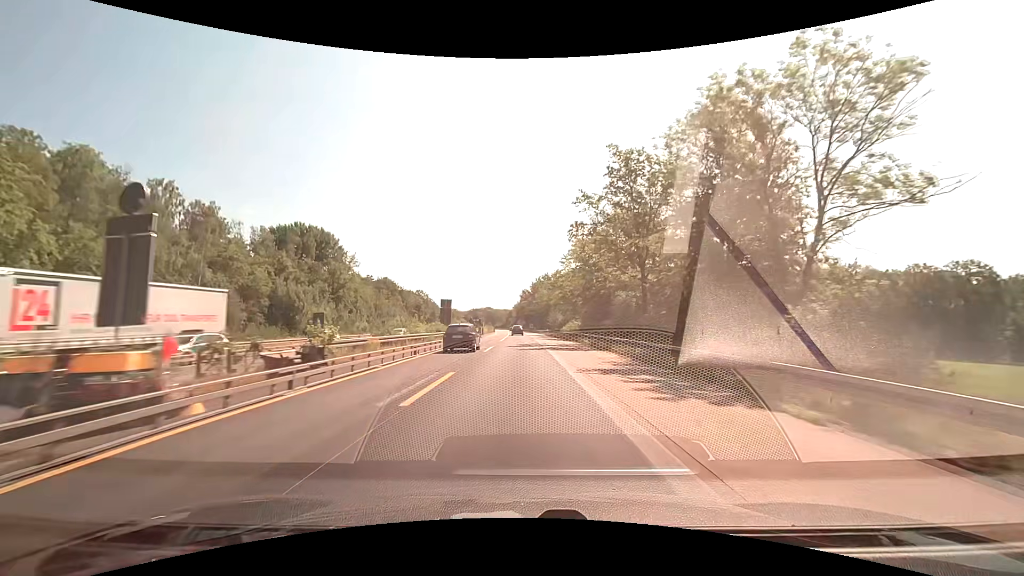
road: trunk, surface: asphalt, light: Day
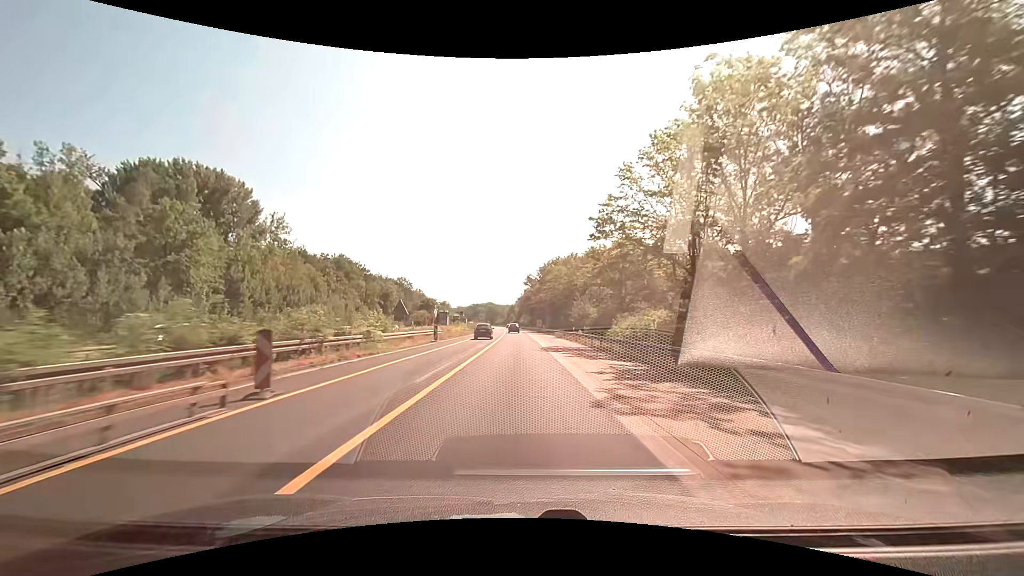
(-0.1, +50.6) m; -1°
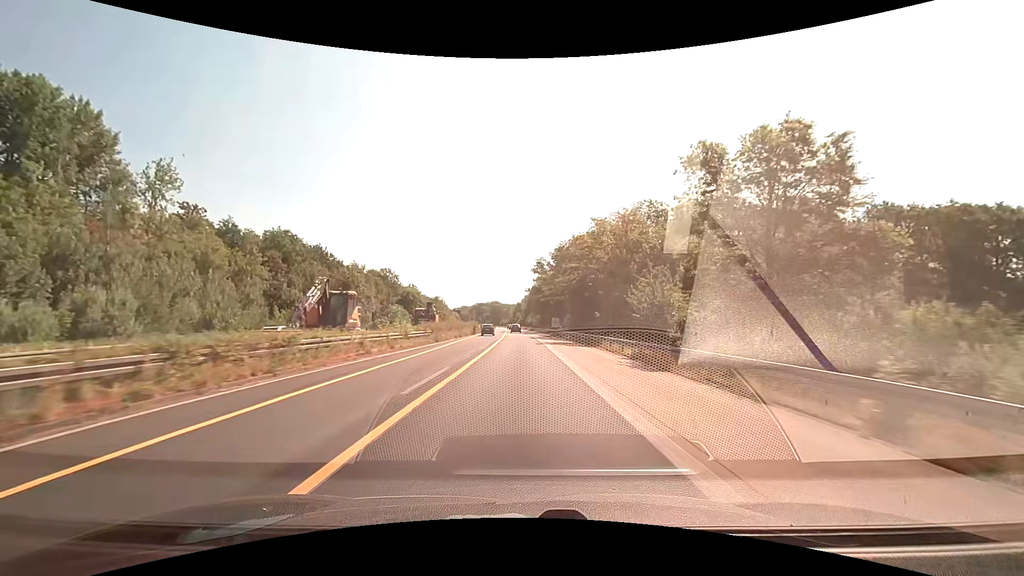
(-0.2, +38.0) m; -1°
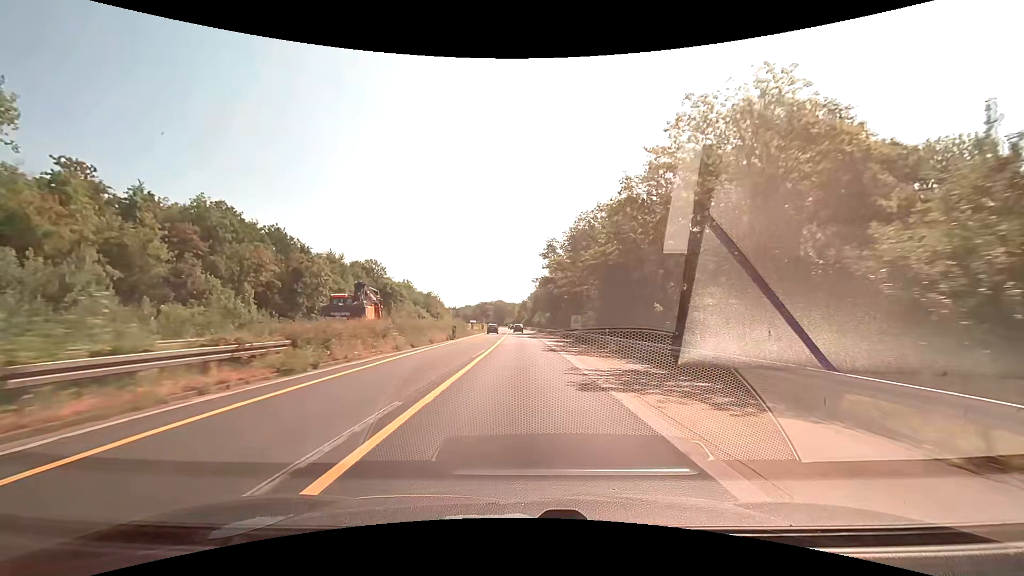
(-0.2, +25.4) m; -1°
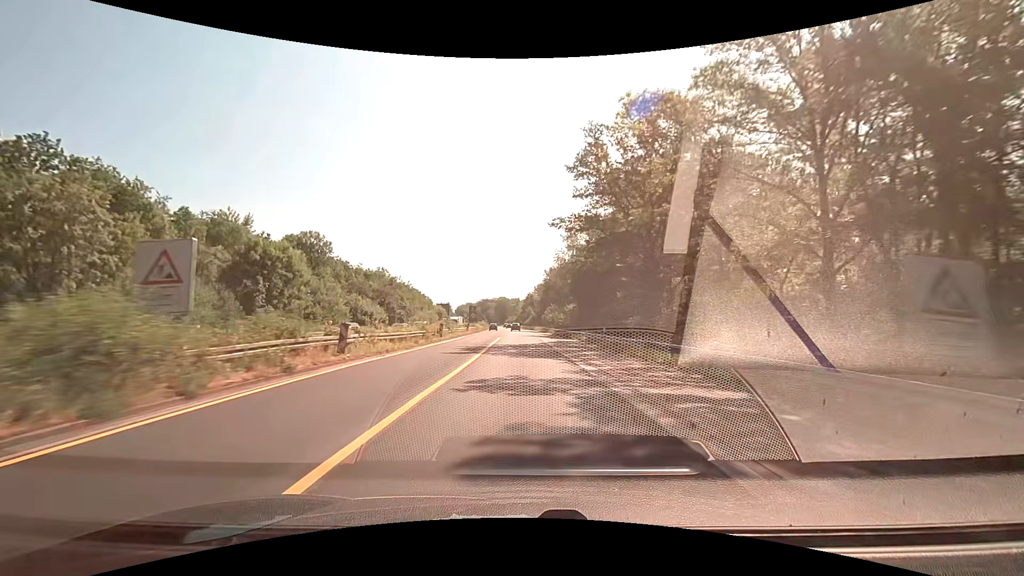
(-0.3, +50.8) m; -1°
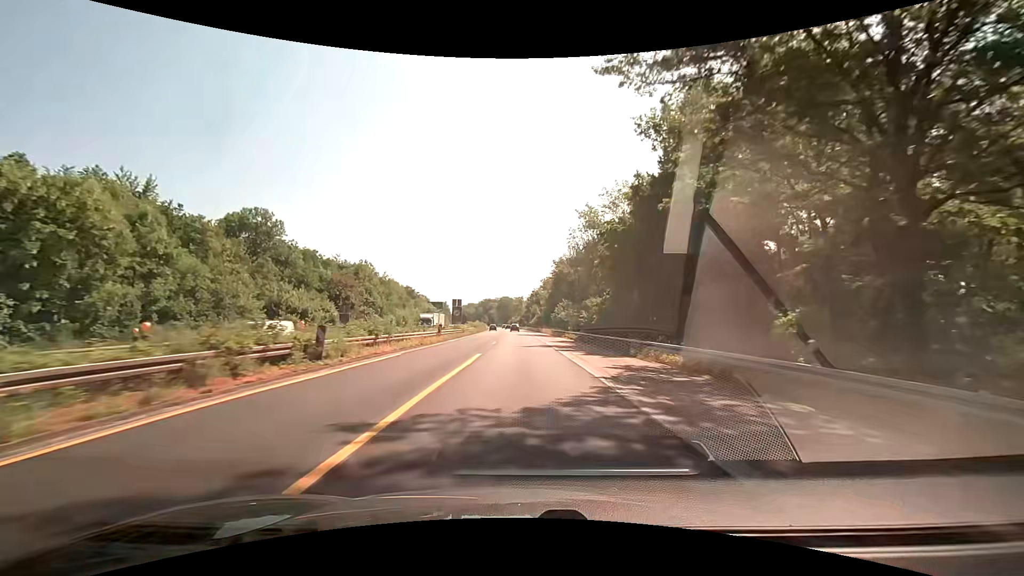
(-0.1, +25.4) m; 0°
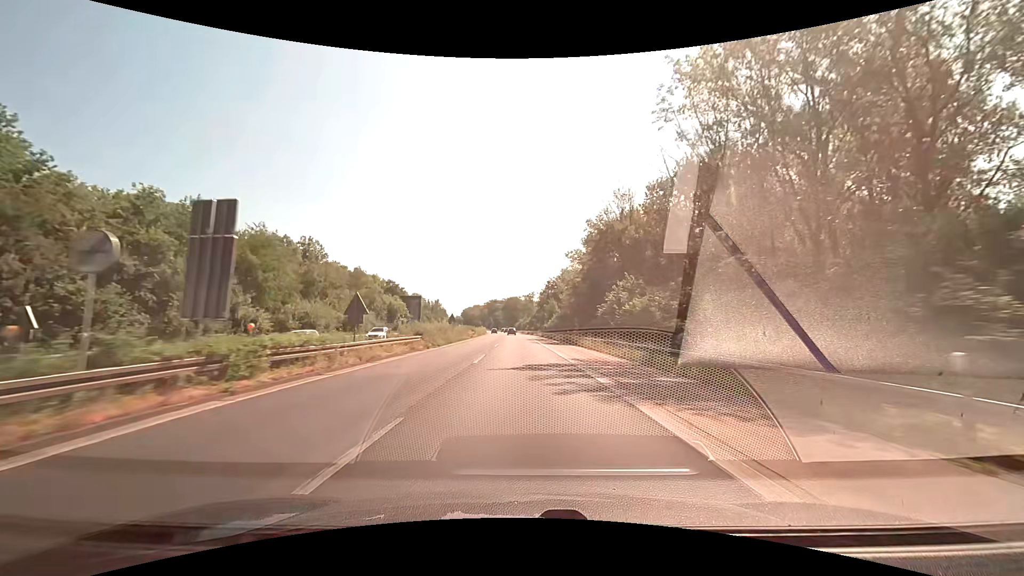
(-0.6, +51.7) m; -1°
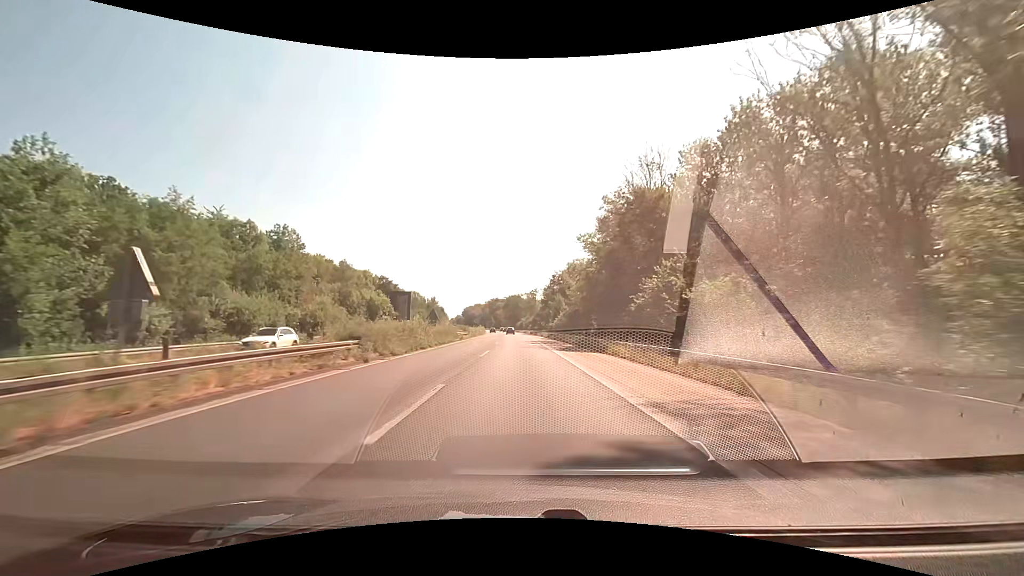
(-0.1, +13.8) m; 0°
(0, +10) (0, +20) (0, +30) (0, +40) (-1, +50) (-1, +60) (-1, +70) (-2, +80) (-2, +90) (-2, +100) m
